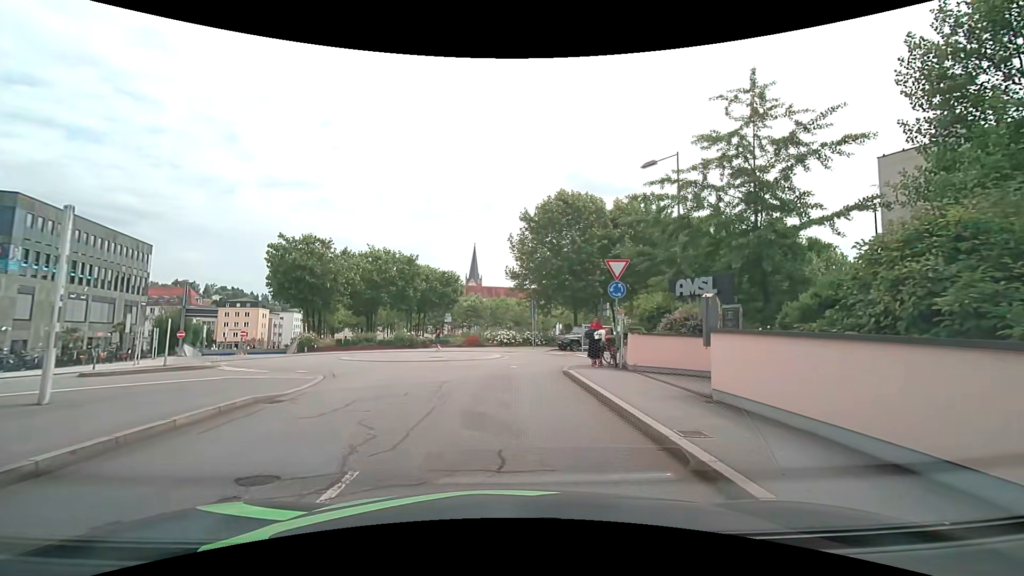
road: residential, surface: asphalt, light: Day
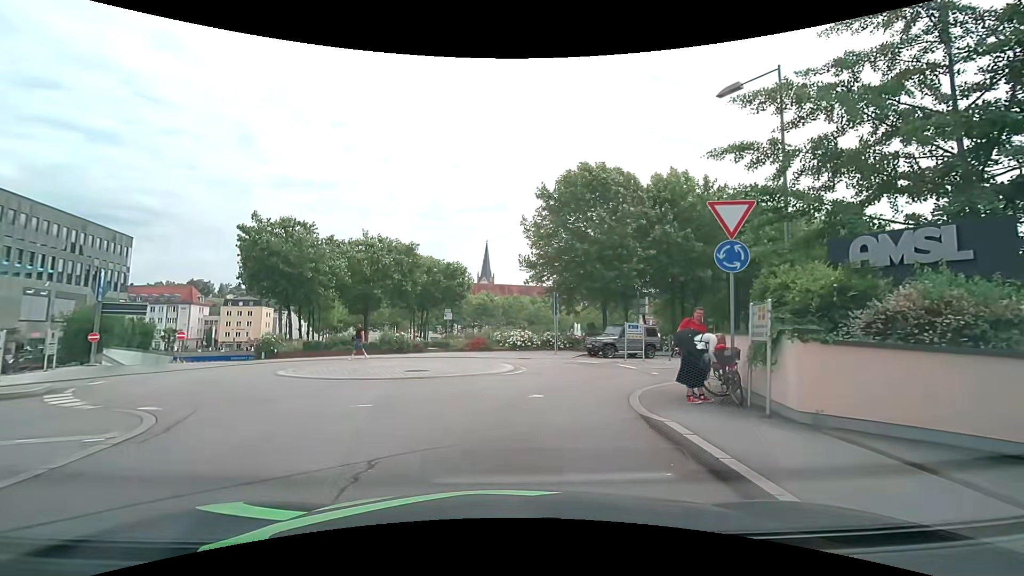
(-0.1, +7.9) m; -2°
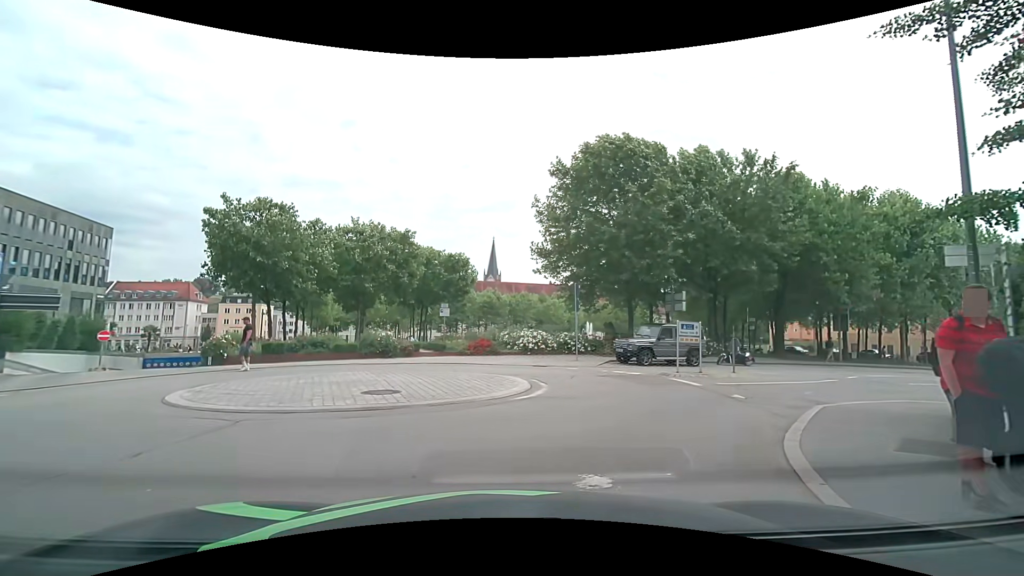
(-0.1, +5.6) m; -2°
